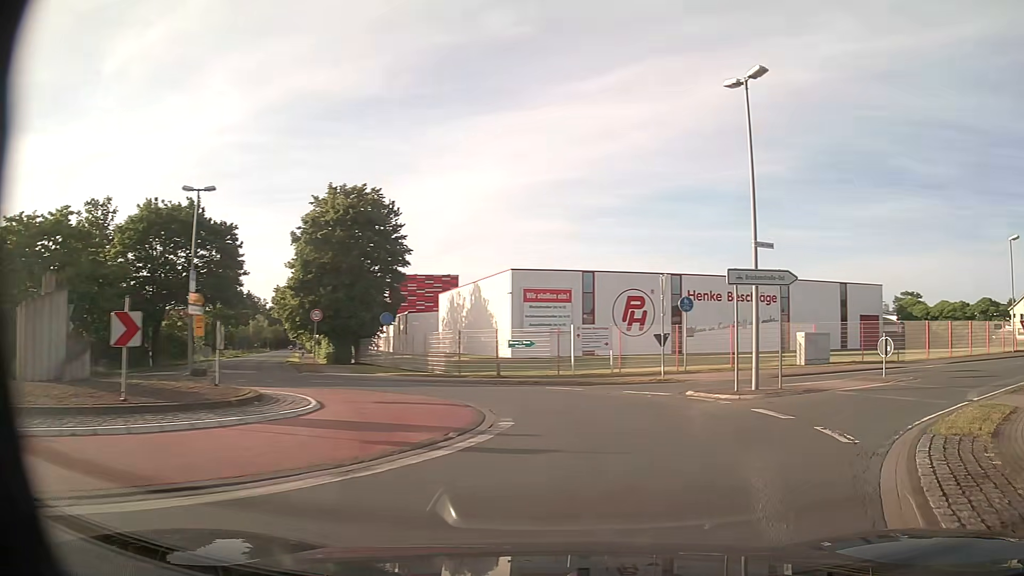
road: secondary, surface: asphalt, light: Day
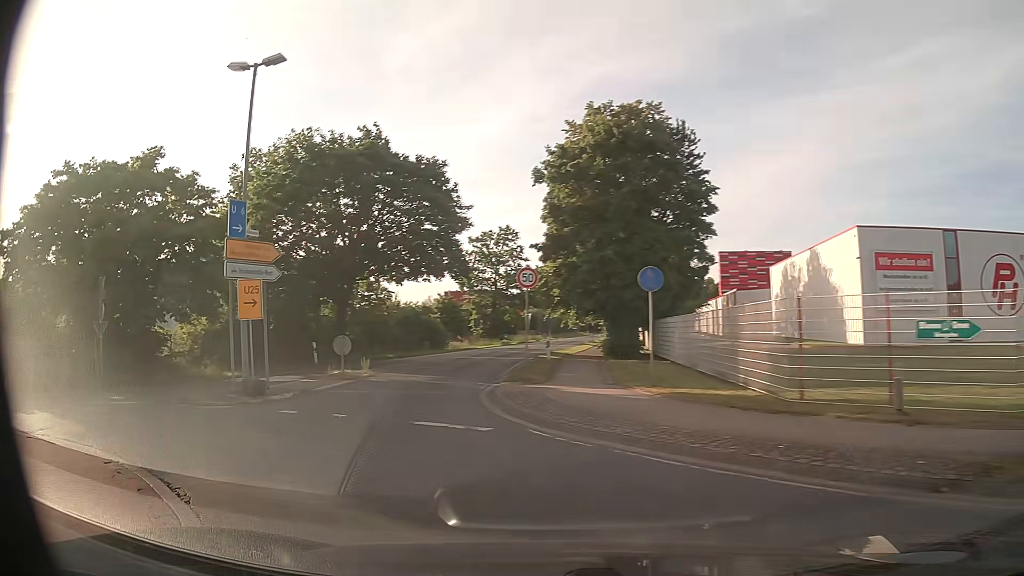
(-1.8, +16.7) m; -29°
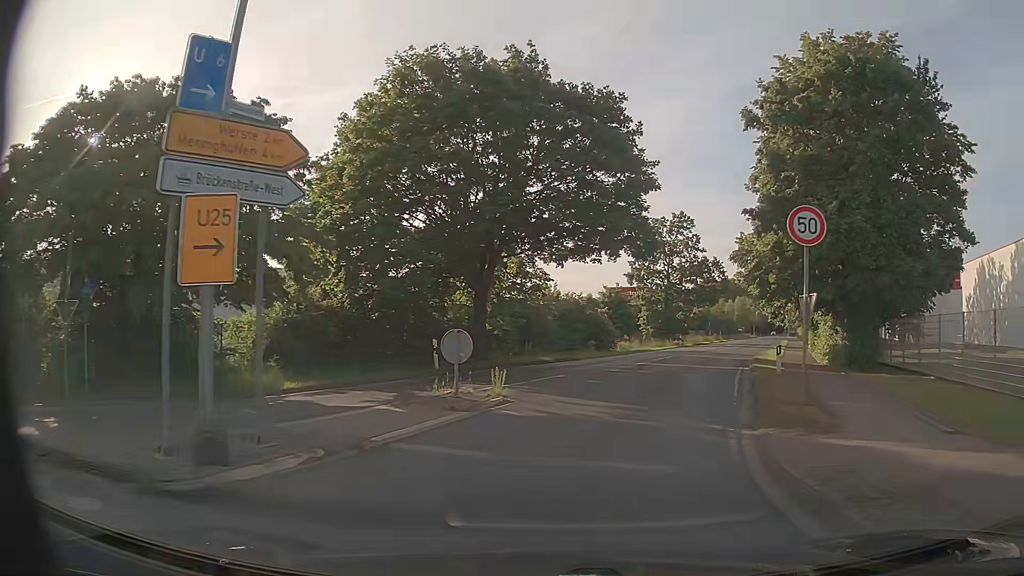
(-1.8, +9.4) m; -14°
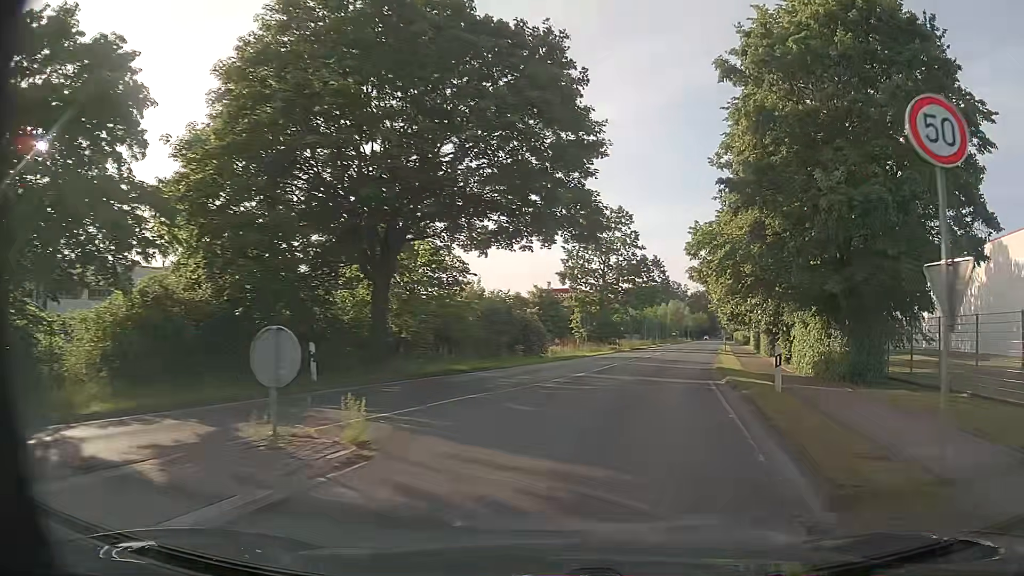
(+0.3, +5.6) m; +7°
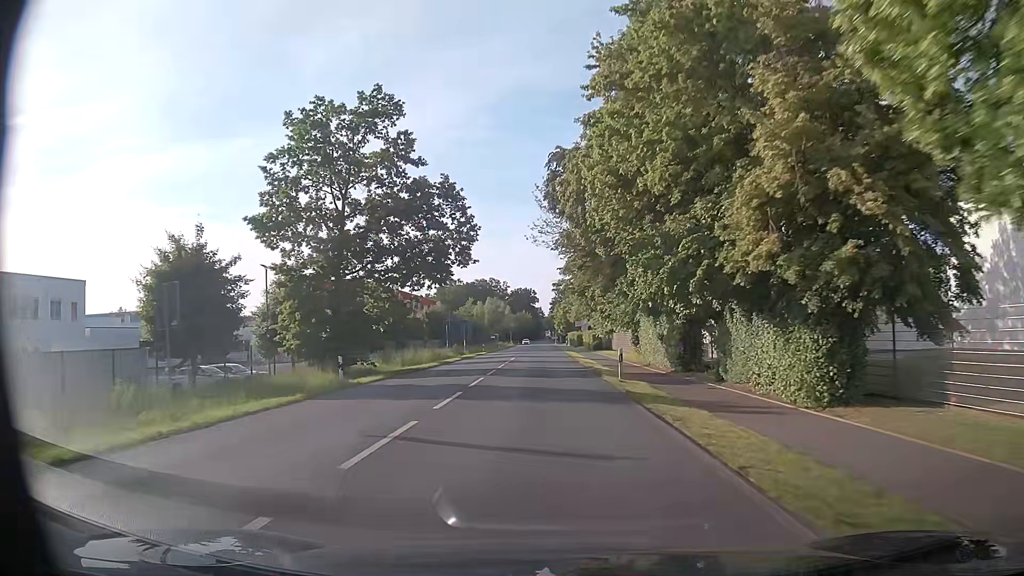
(+6.1, +35.8) m; +14°
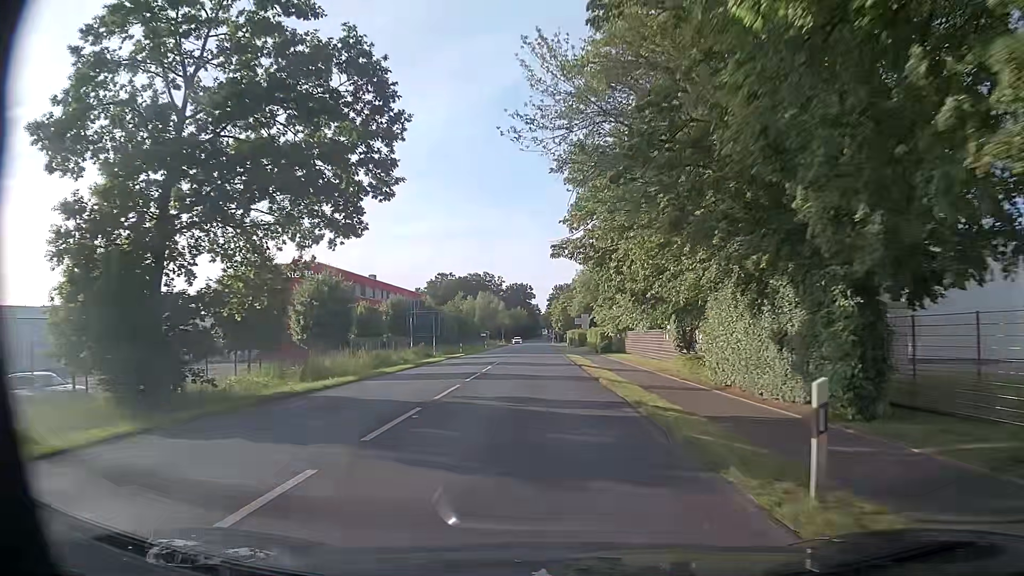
(0.0, +16.4) m; 0°
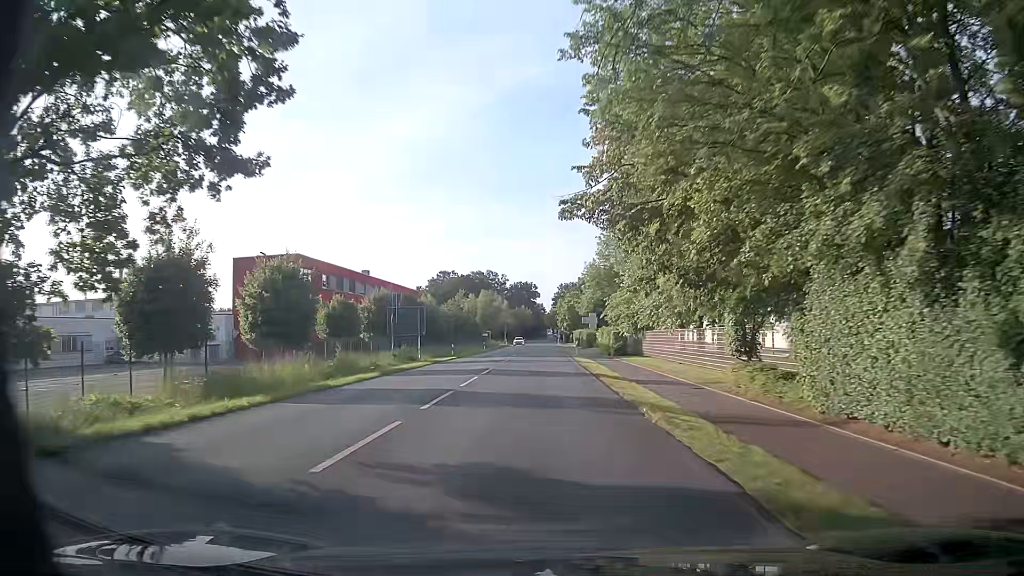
(0.0, +8.1) m; +1°
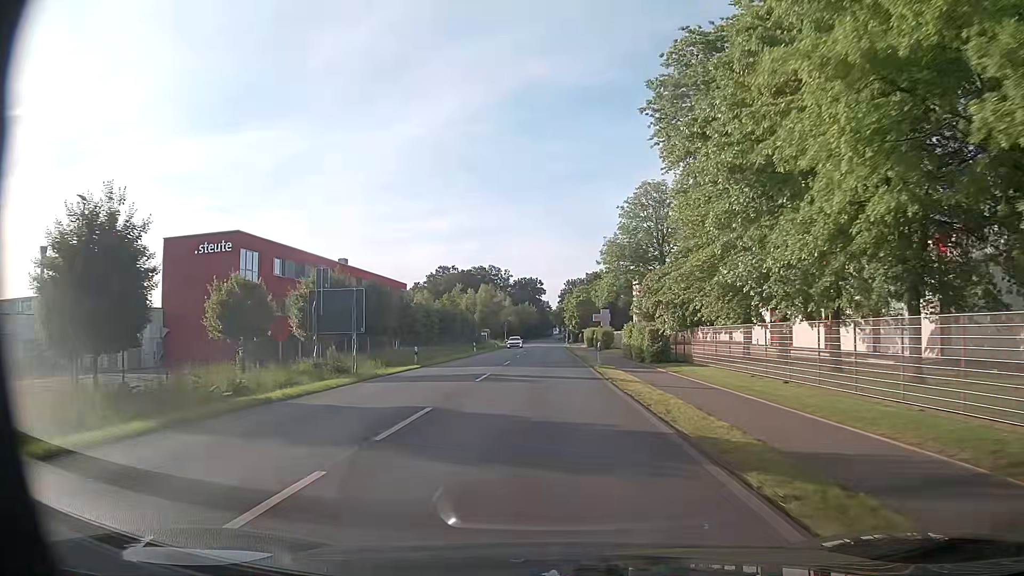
(-0.5, +16.2) m; -2°
(0, +10) (0, +20) (0, +30) (0, +40) (0, +50) (0, +60) (0, +70) (0, +80) (0, +90) (+1, +100) m
